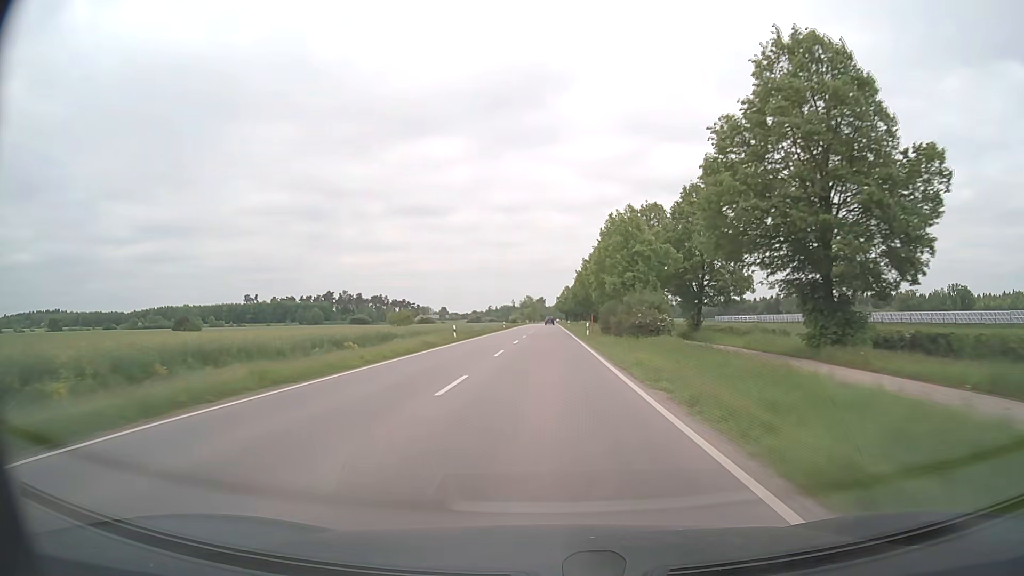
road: secondary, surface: asphalt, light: Day
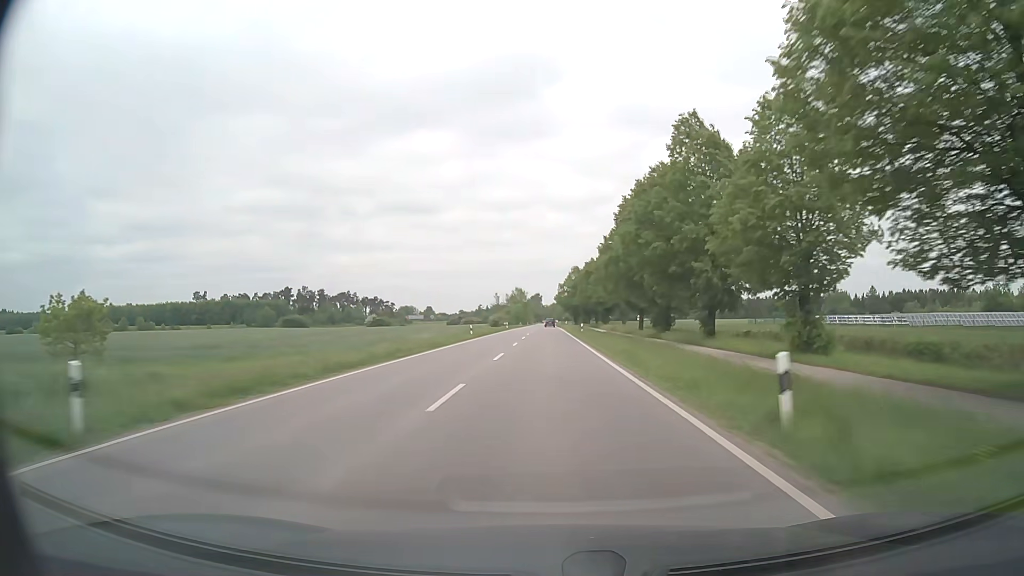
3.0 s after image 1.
(+0.2, +86.2) m; 0°
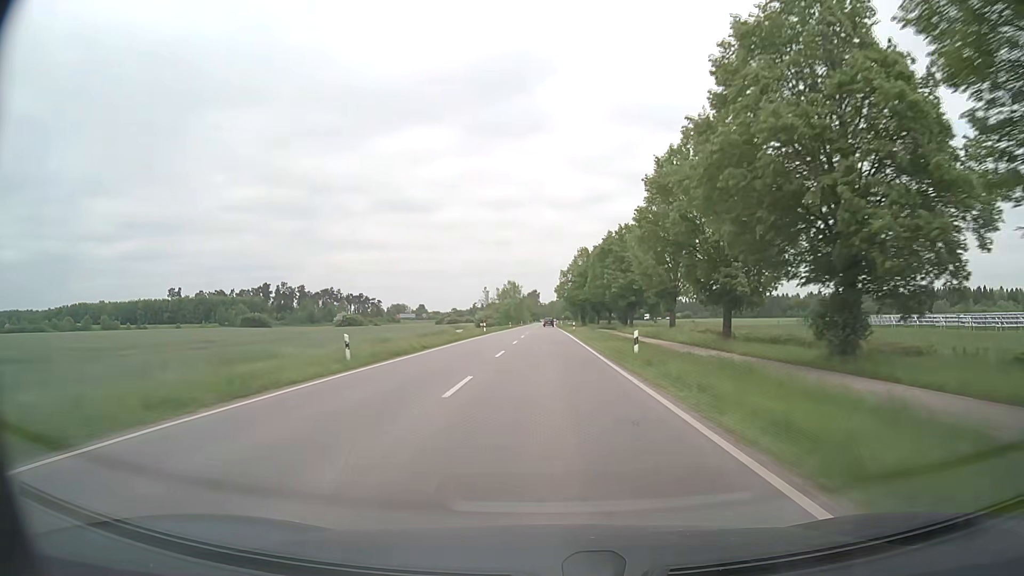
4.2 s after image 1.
(0.0, +34.4) m; 0°
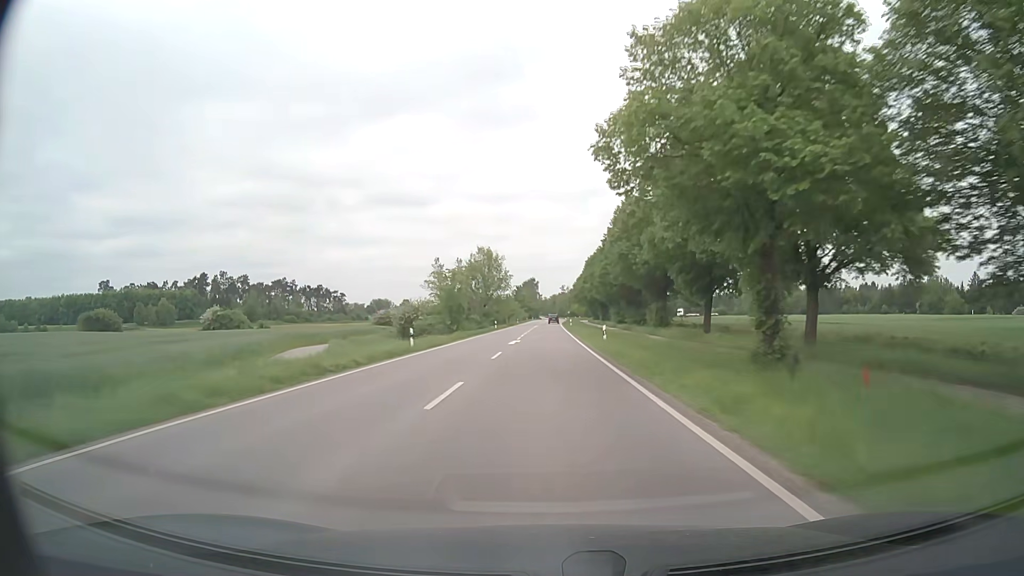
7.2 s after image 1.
(-0.1, +85.6) m; 0°
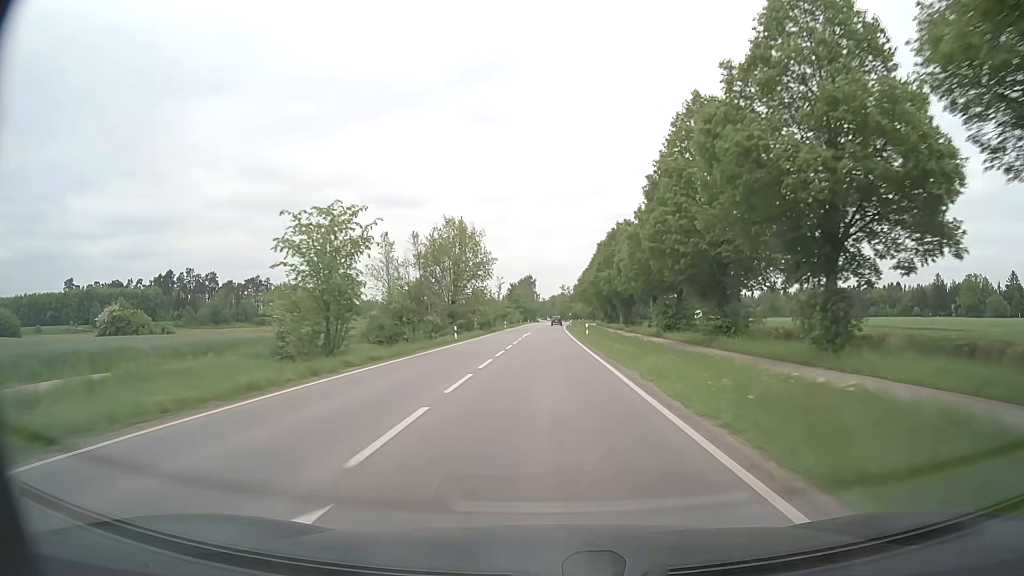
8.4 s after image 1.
(-0.1, +34.0) m; 0°
